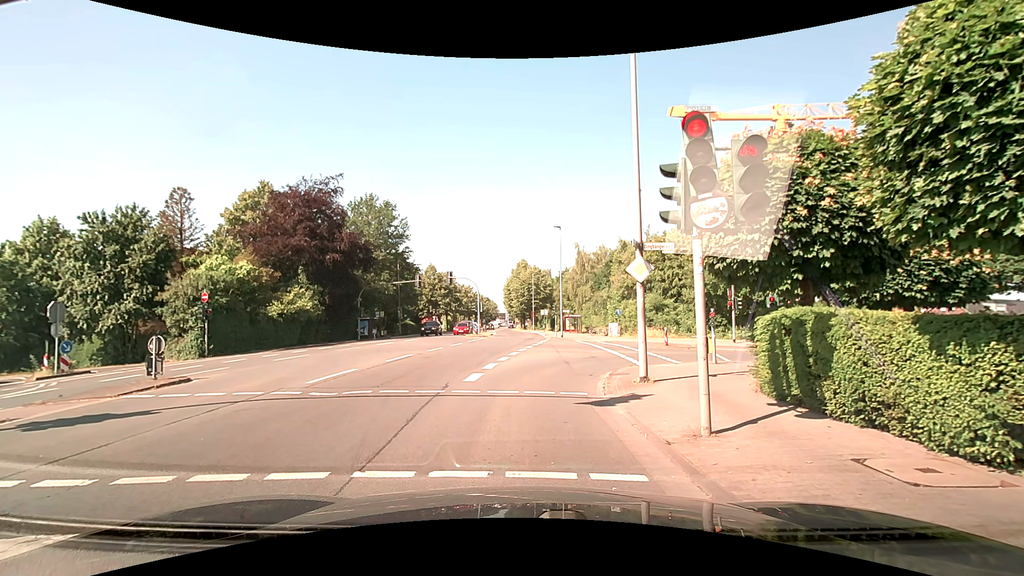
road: secondary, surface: asphalt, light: Day
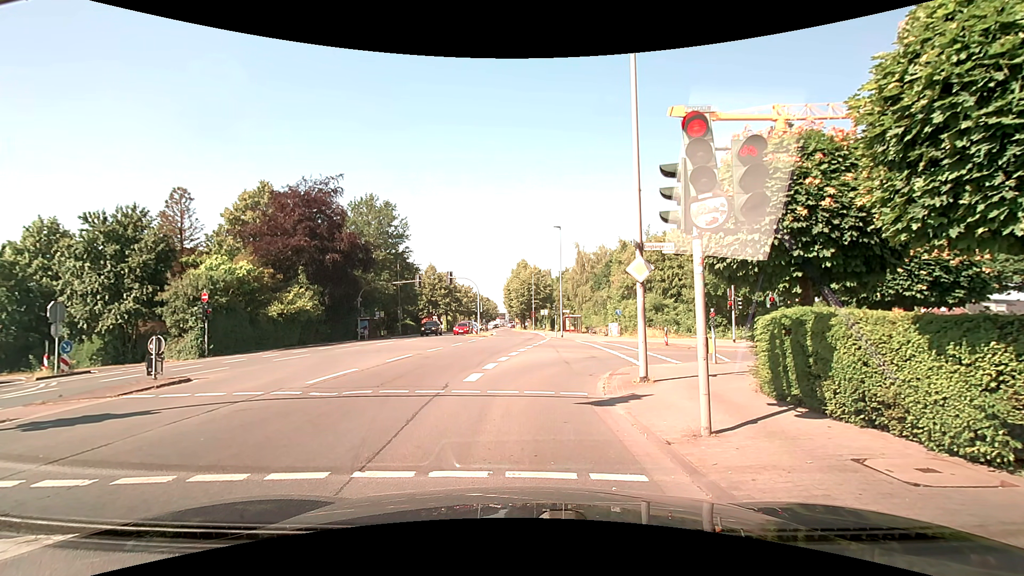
(0.0, 0.0) m; 0°
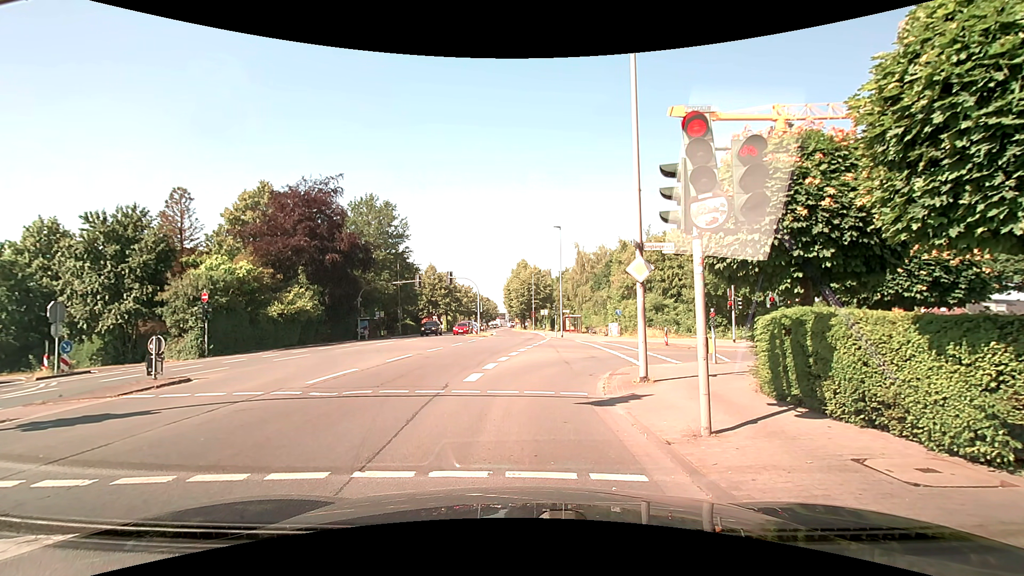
(0.0, 0.0) m; 0°
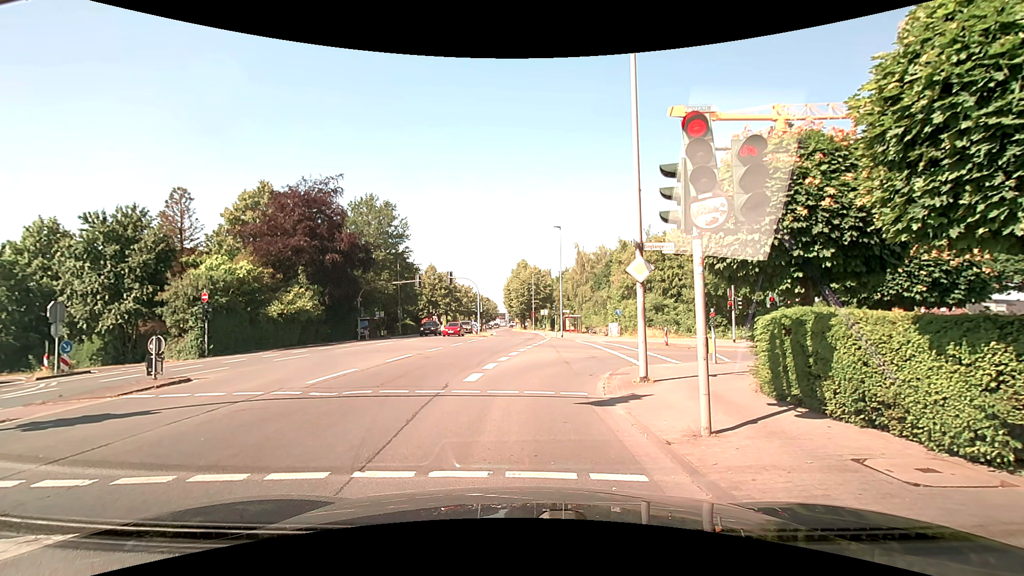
(0.0, 0.0) m; 0°
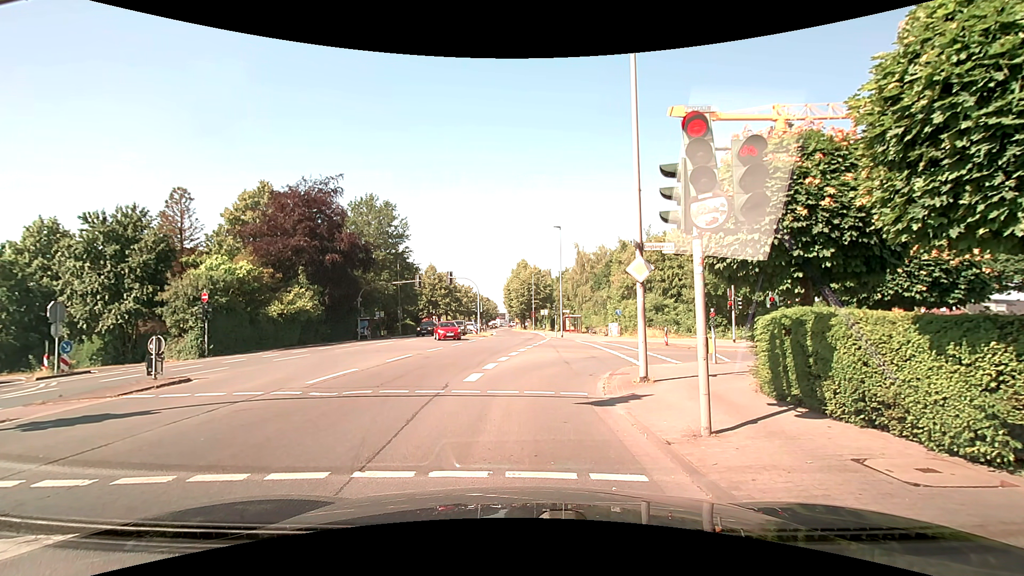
(0.0, 0.0) m; 0°
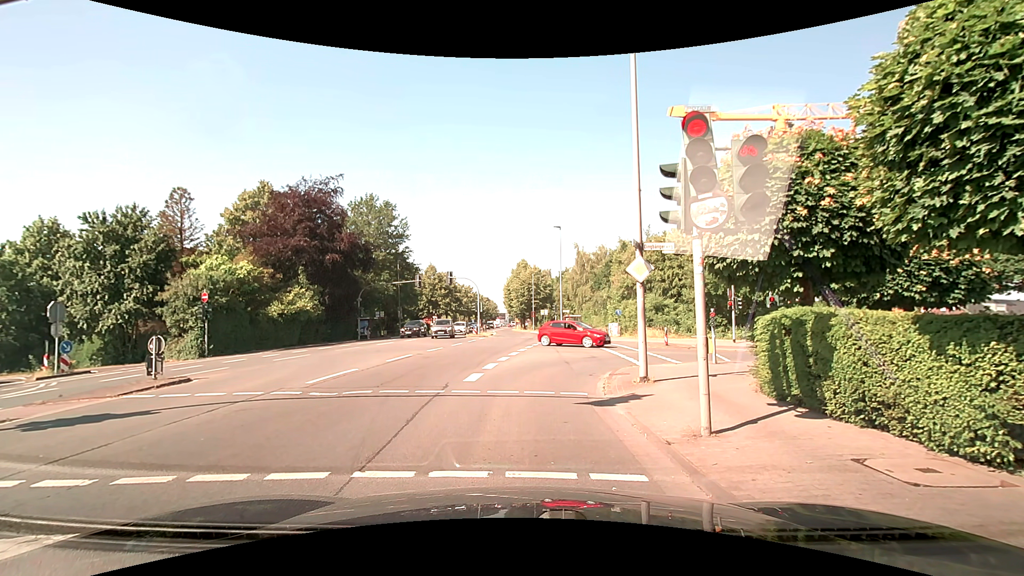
(0.0, 0.0) m; 0°
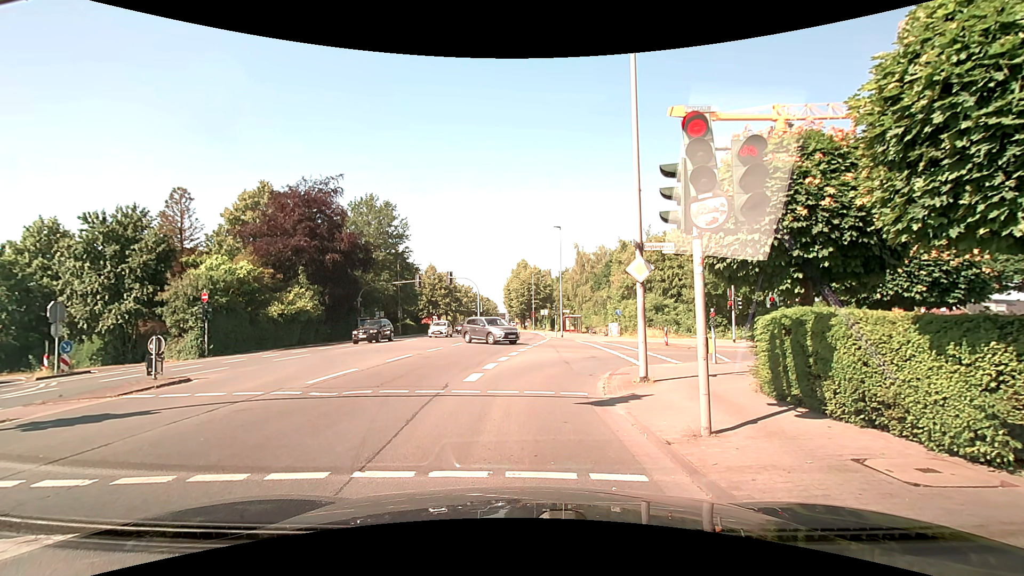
(0.0, 0.0) m; 0°
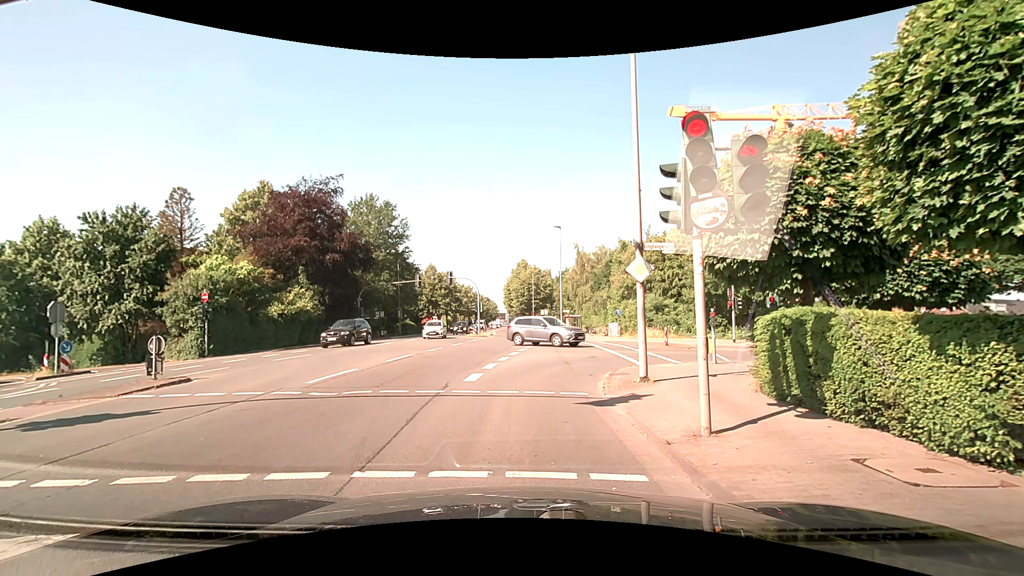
(0.0, 0.0) m; 0°
(0, +10) (+2, +20) (+10, +25) (+20, +24) (+30, +22) (+40, +20) (+49, +18) (+59, +17) (+69, +15) (+79, +14) m
